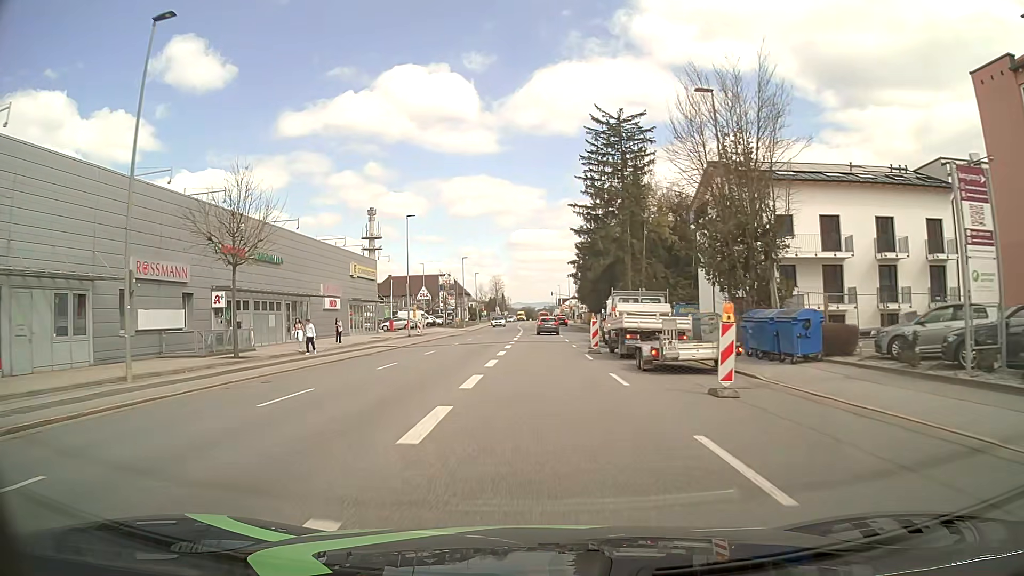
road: tertiary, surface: asphalt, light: Day
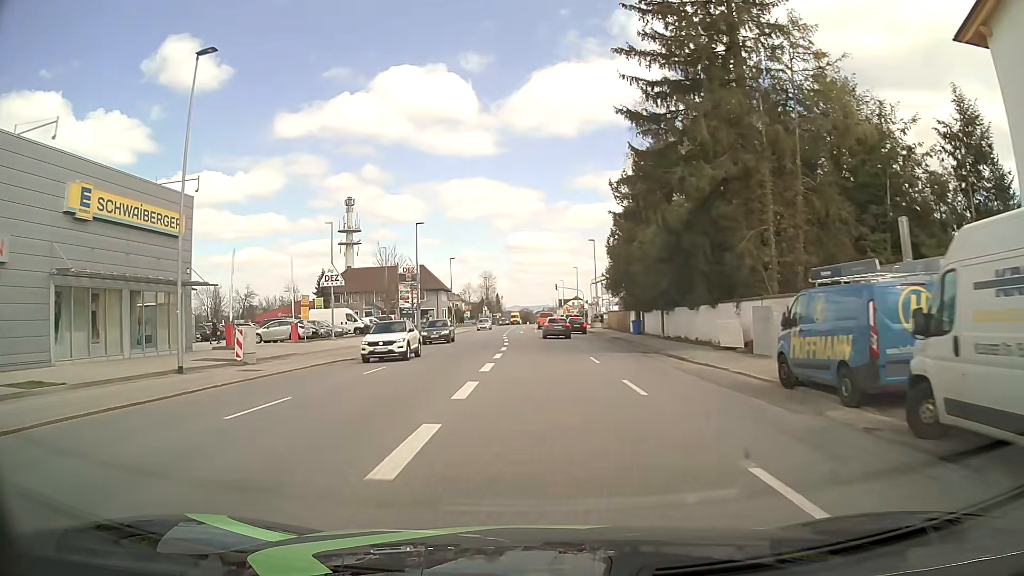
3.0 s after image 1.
(+0.1, +37.7) m; 0°
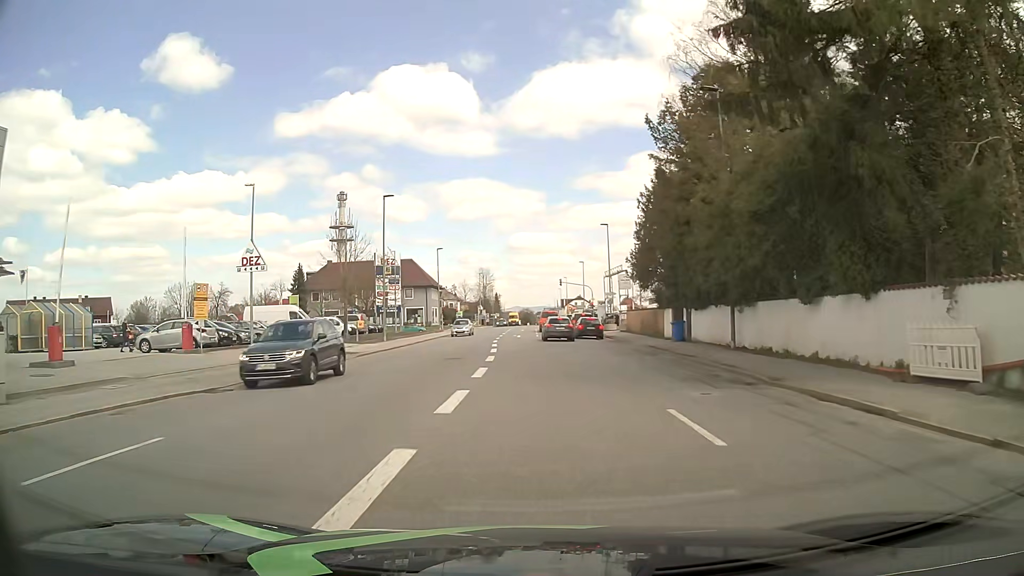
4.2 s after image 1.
(0.0, +13.8) m; 0°
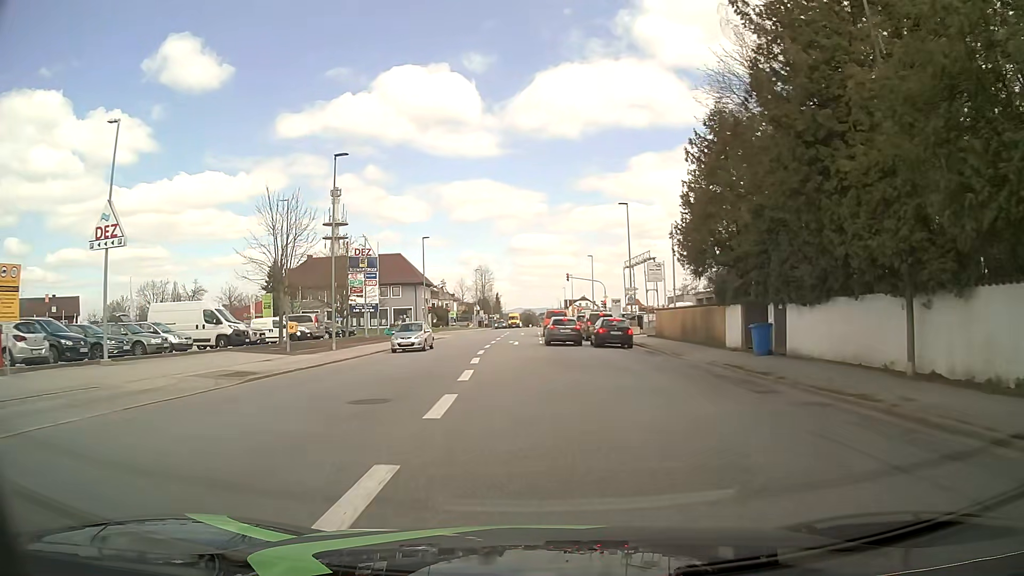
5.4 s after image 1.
(0.0, +12.5) m; -1°
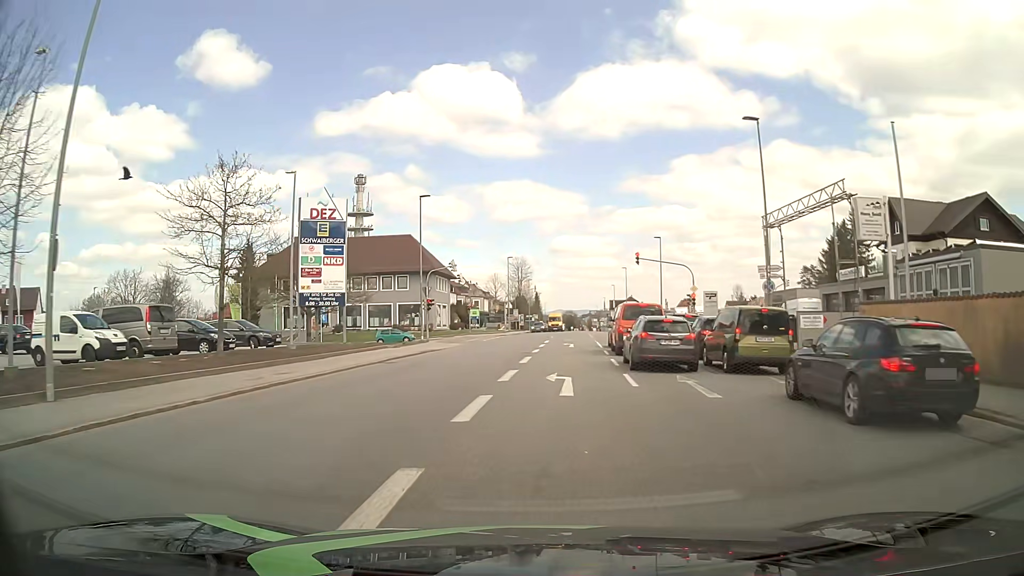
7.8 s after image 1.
(-0.6, +24.2) m; -3°
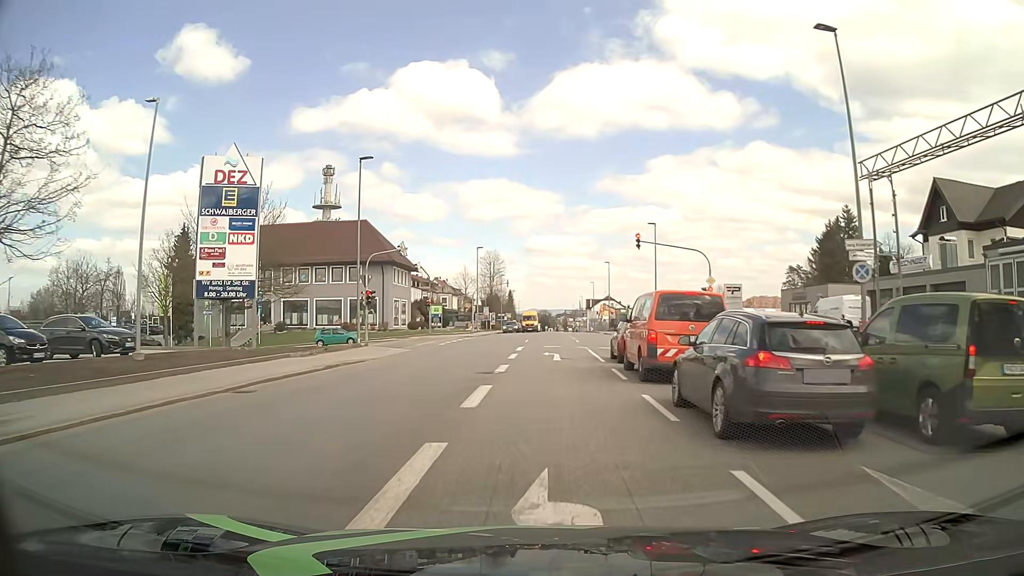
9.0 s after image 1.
(+0.1, +10.7) m; +2°
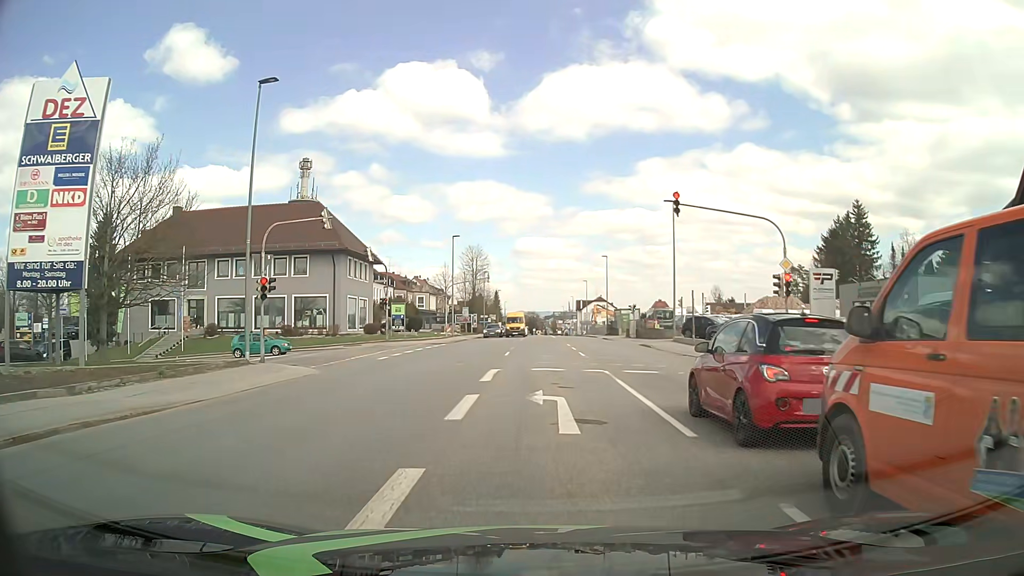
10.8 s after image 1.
(+0.1, +12.9) m; +1°
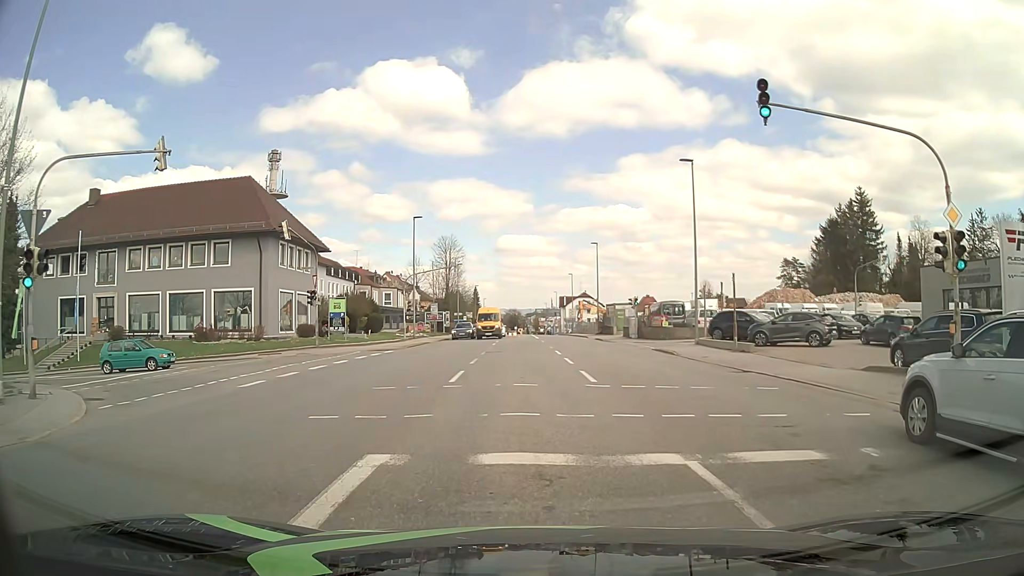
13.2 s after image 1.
(+0.3, +11.5) m; +1°
